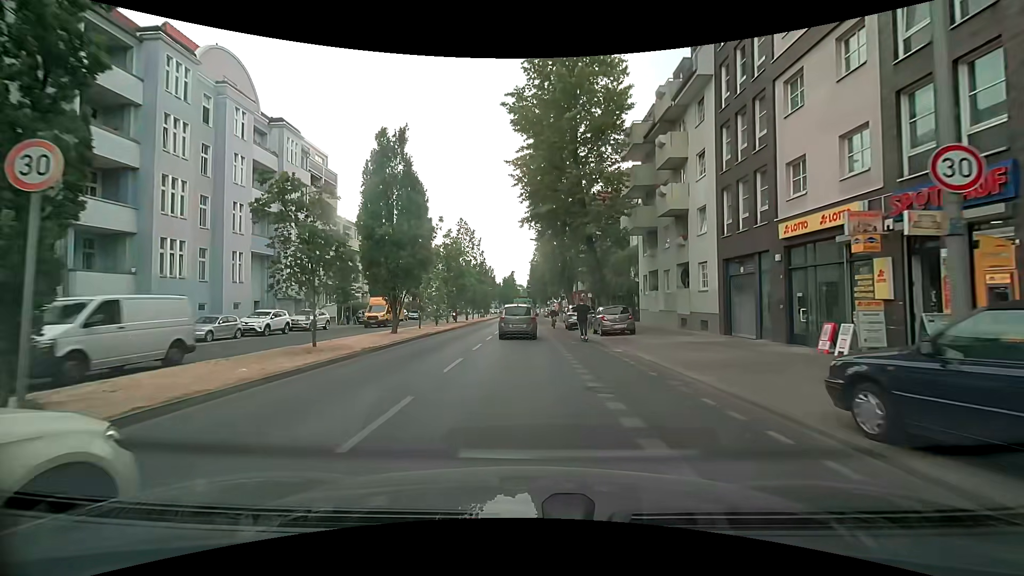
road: secondary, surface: asphalt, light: Day
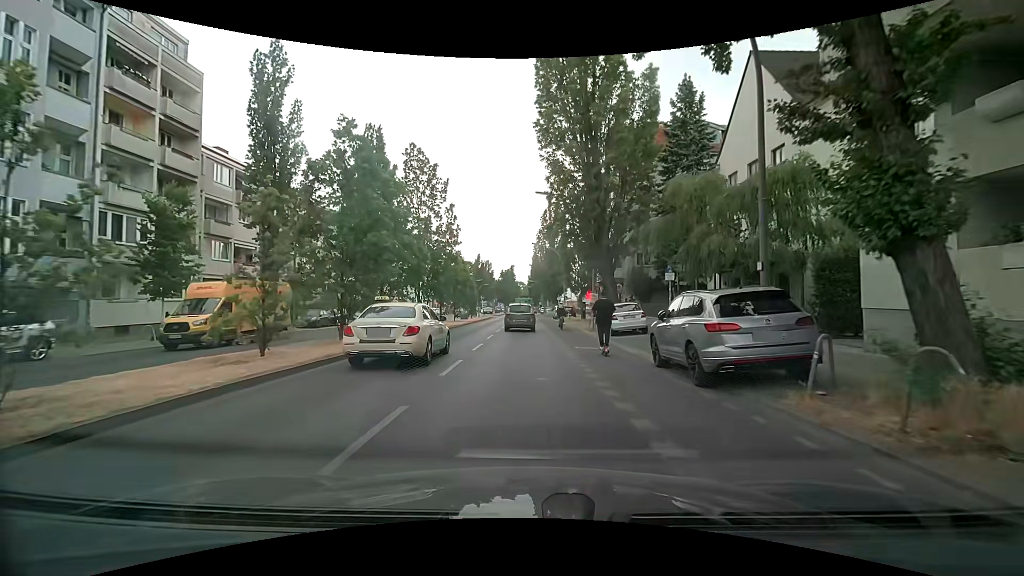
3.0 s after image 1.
(+0.4, +25.0) m; +1°
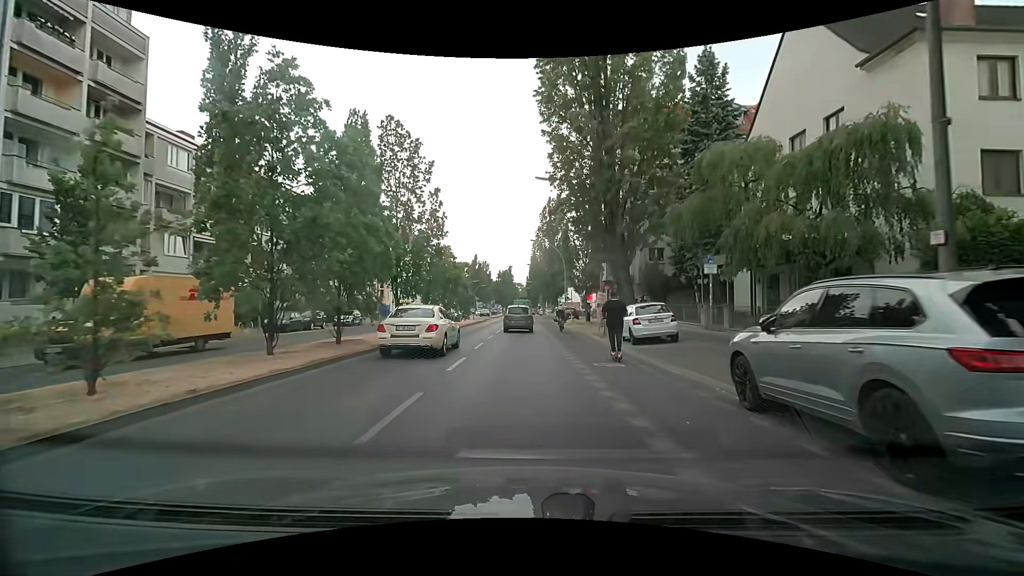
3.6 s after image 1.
(0.0, +4.9) m; +2°
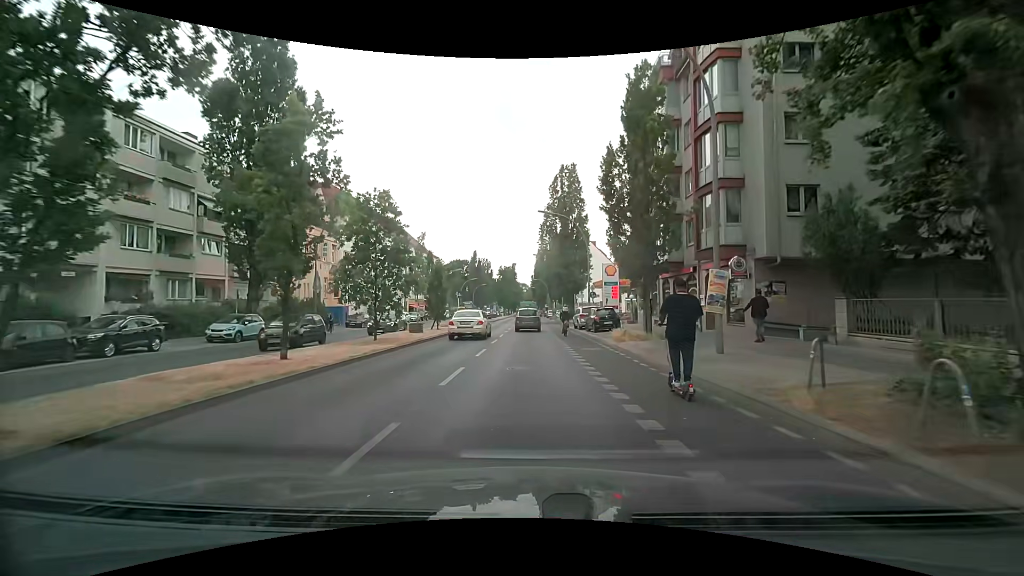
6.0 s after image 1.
(-0.4, +19.9) m; -2°
